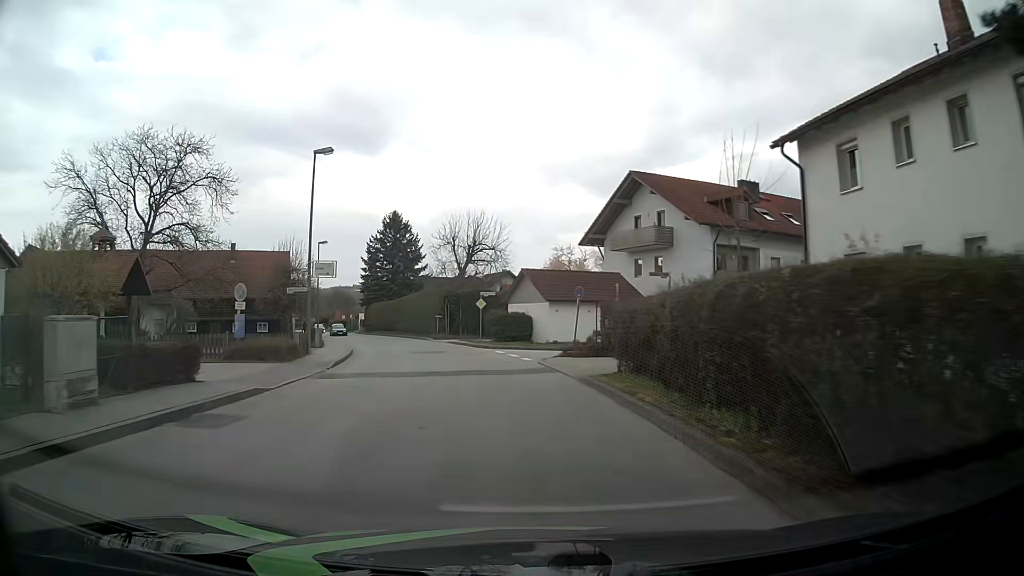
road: unclassified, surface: asphalt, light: Day
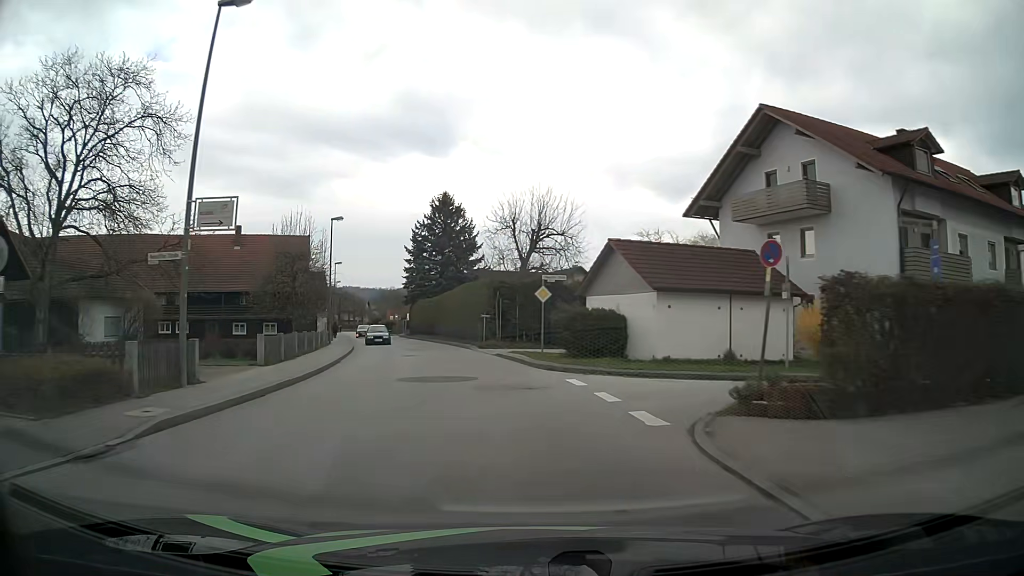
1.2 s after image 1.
(-0.4, +14.3) m; -5°
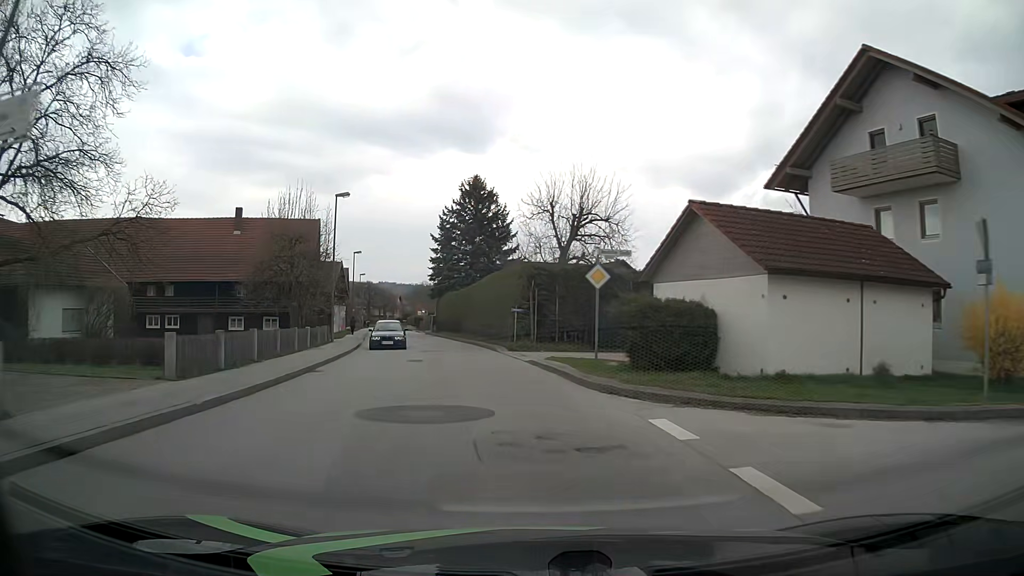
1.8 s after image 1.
(-0.2, +7.1) m; -3°
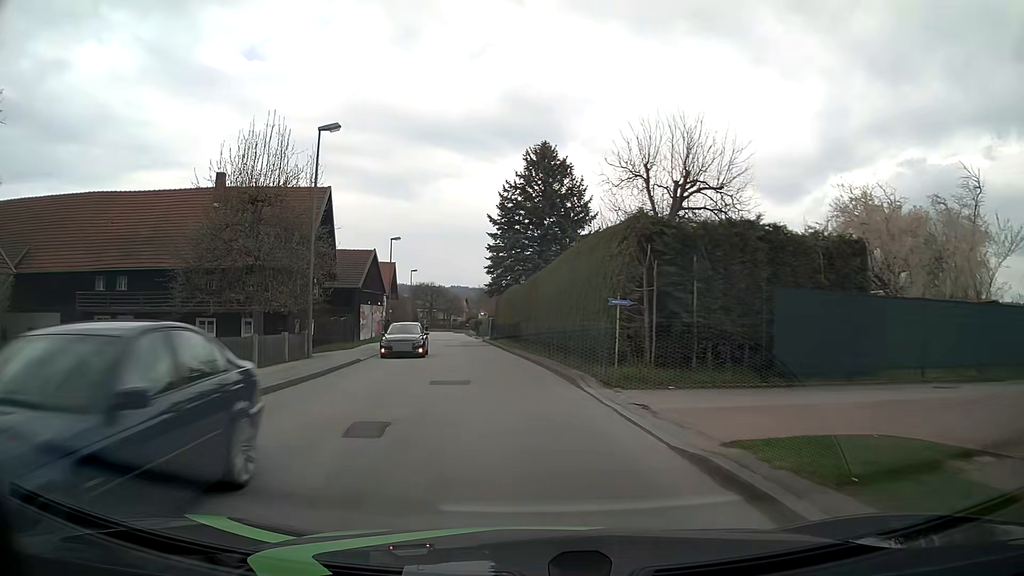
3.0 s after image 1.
(-0.8, +14.3) m; -6°
